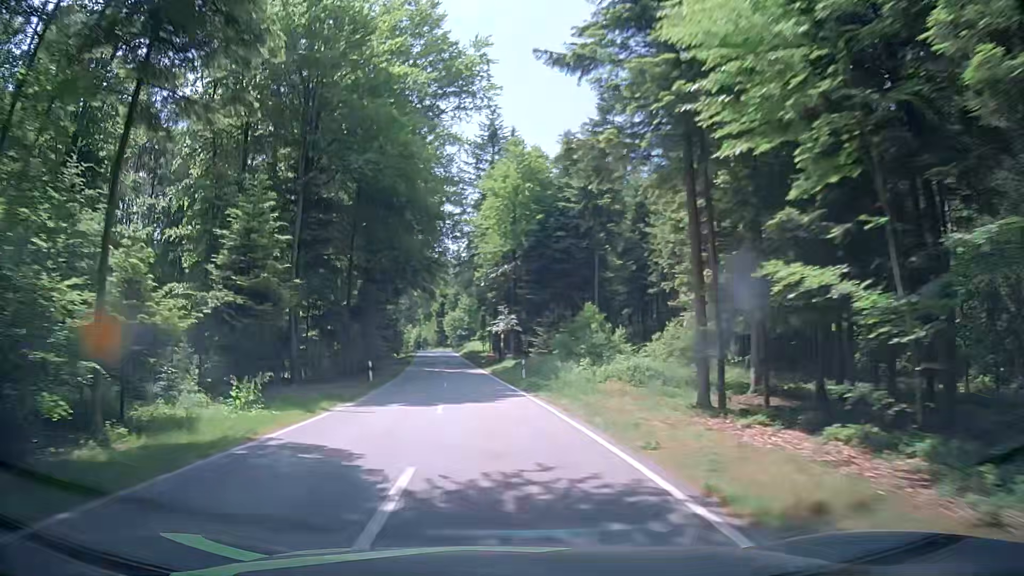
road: tertiary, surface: asphalt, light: Day
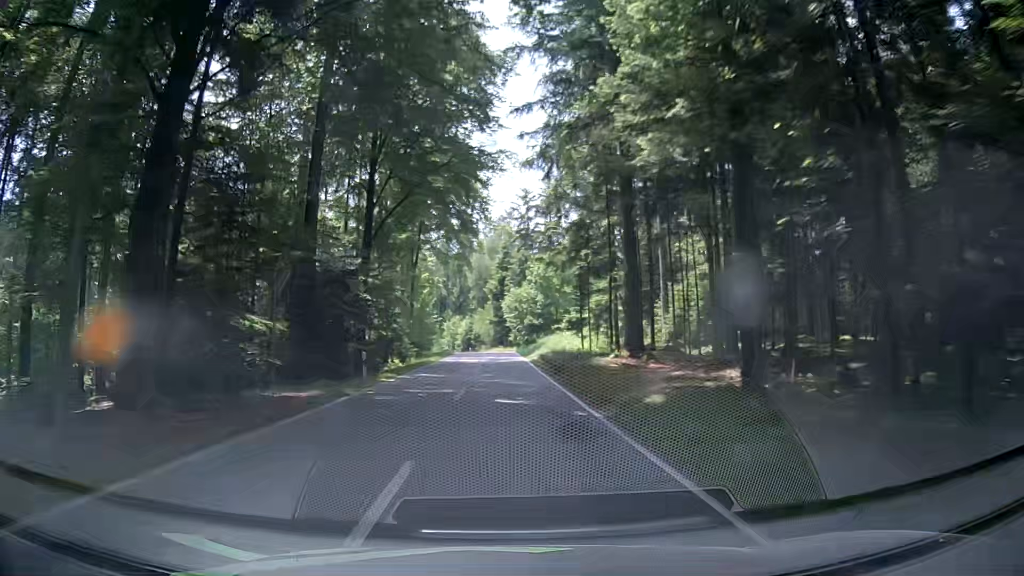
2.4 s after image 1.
(-4.6, +49.3) m; -8°
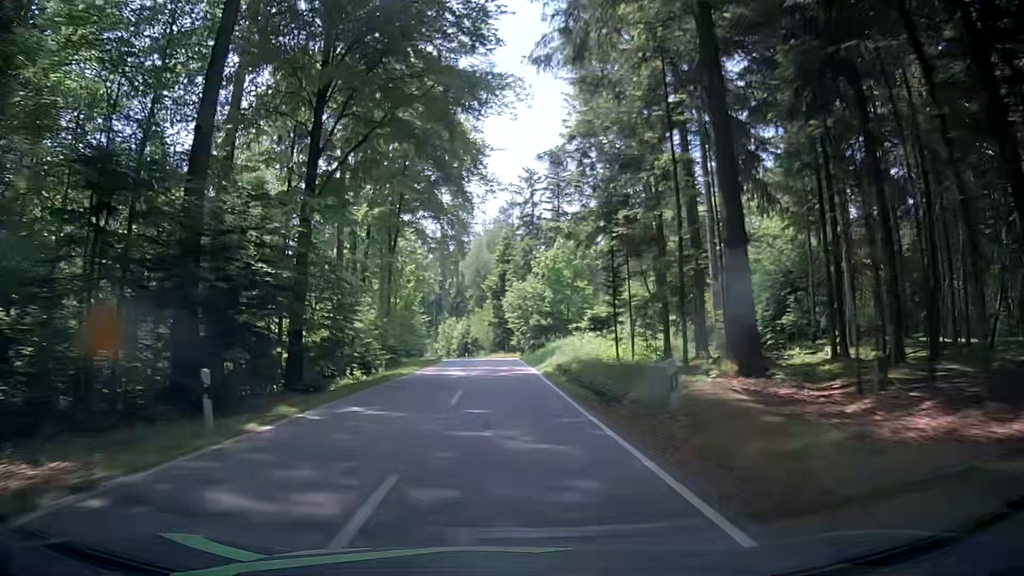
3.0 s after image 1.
(0.0, +12.4) m; 0°
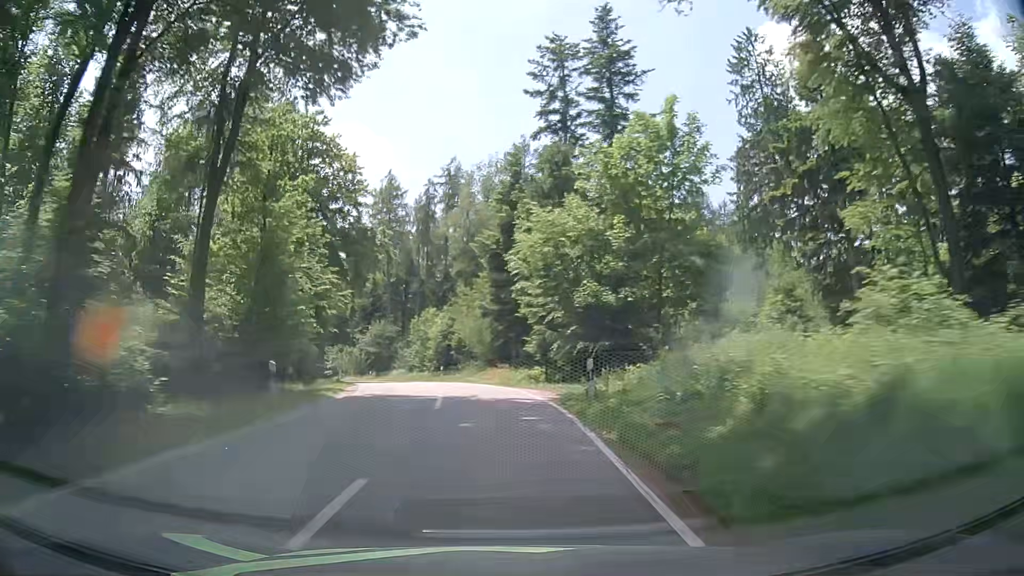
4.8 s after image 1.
(+0.1, +36.3) m; +1°
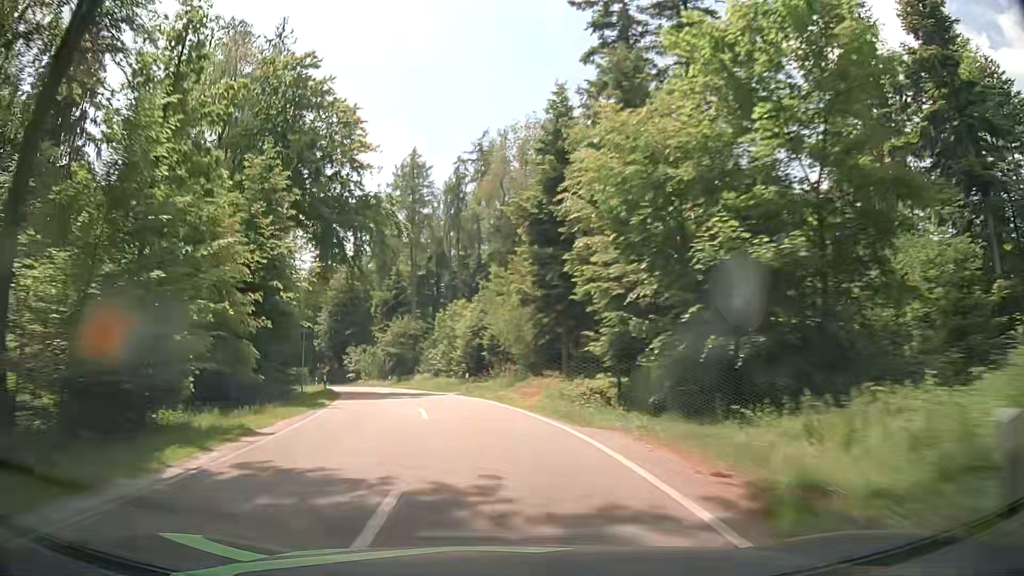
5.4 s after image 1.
(-0.5, +11.9) m; -4°
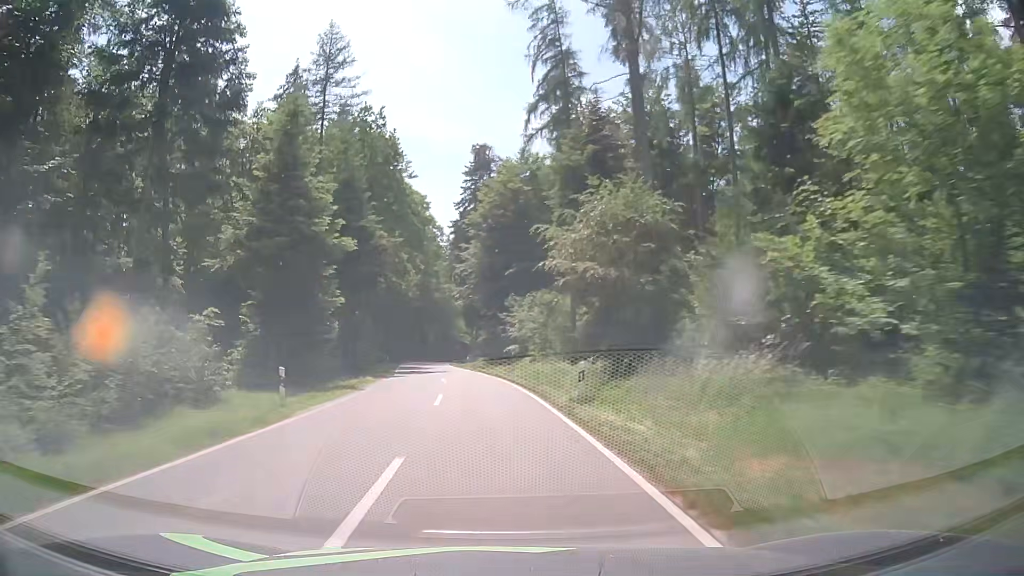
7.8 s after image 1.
(-7.8, +46.5) m; -17°
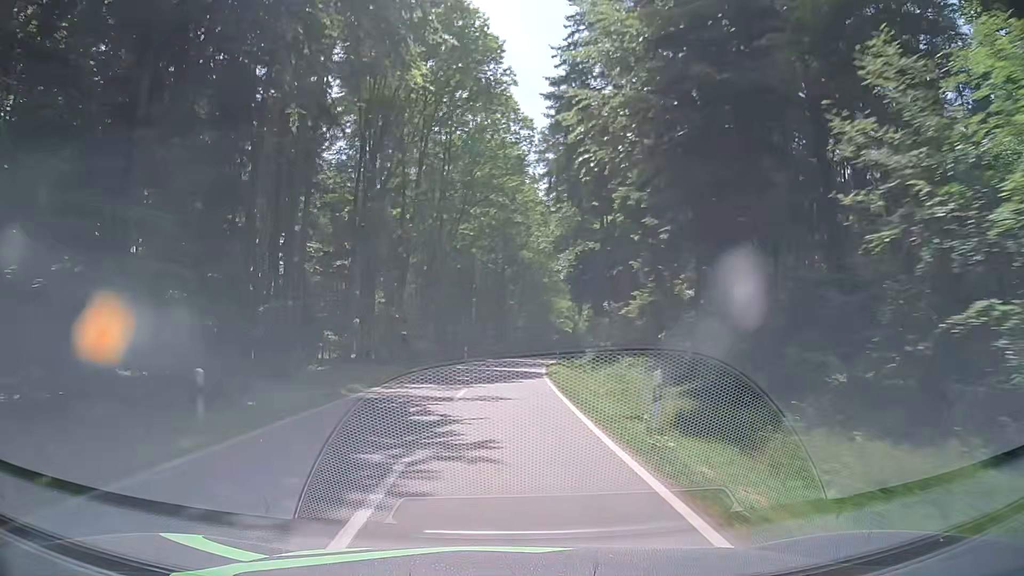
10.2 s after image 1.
(-4.1, +48.5) m; -8°
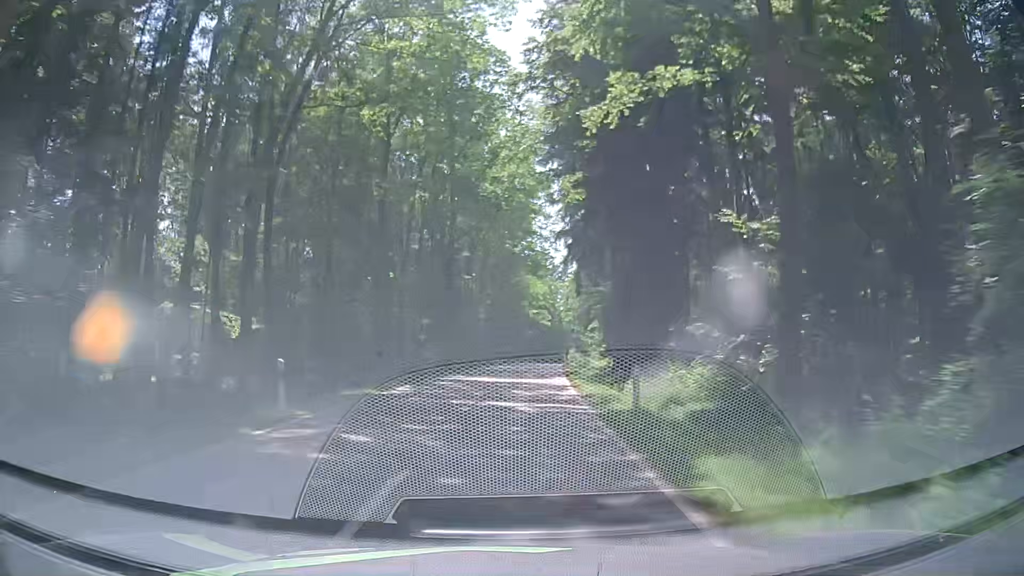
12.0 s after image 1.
(+0.4, +37.2) m; +2°
(0, +10) (+1, +20) (+1, +30) (+2, +40) (+3, +50) (+4, +60) (+5, +70) (+6, +80) (+7, +90) (+8, +100) m
